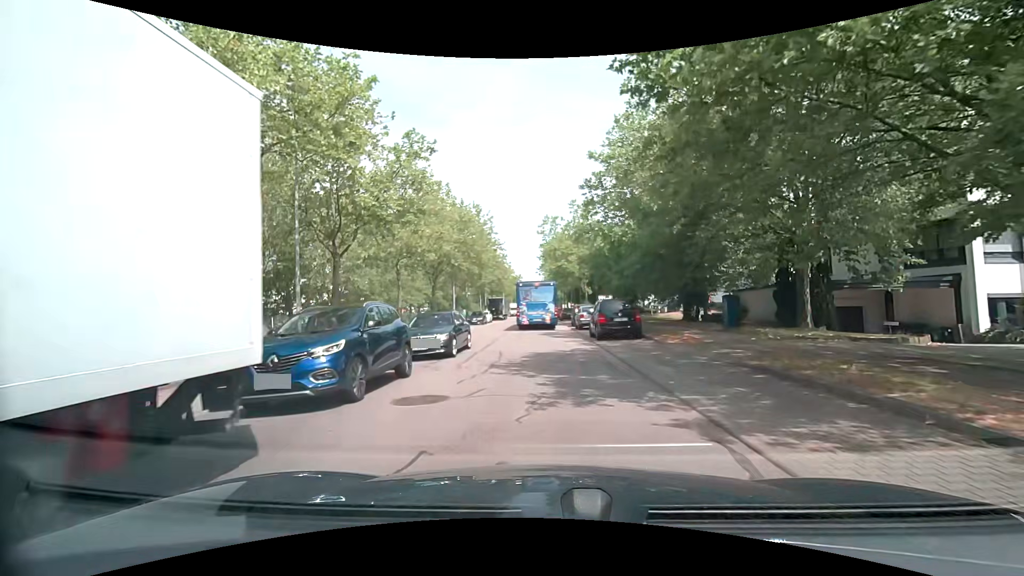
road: tertiary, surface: asphalt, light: Day
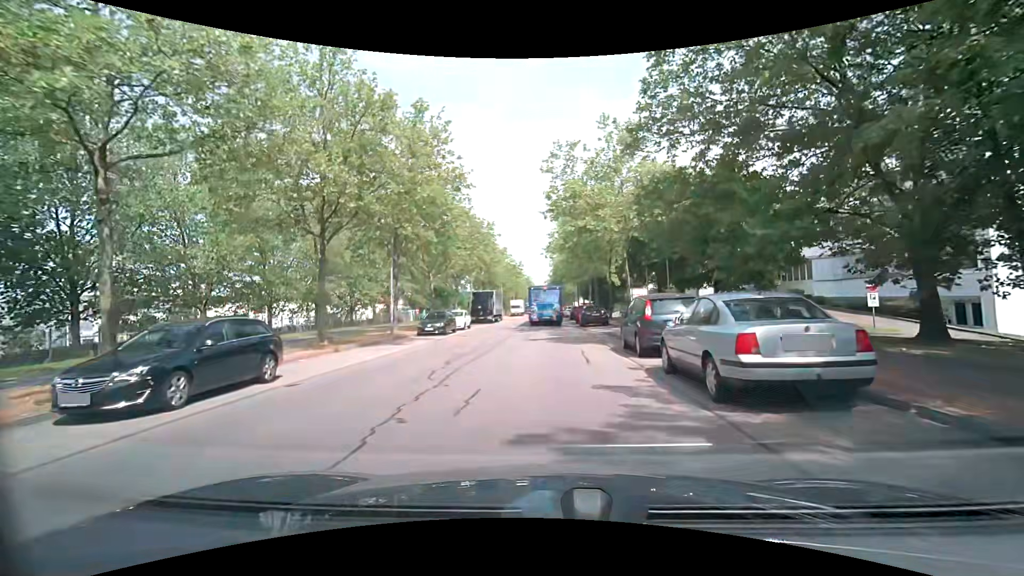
(-0.2, +23.1) m; -1°
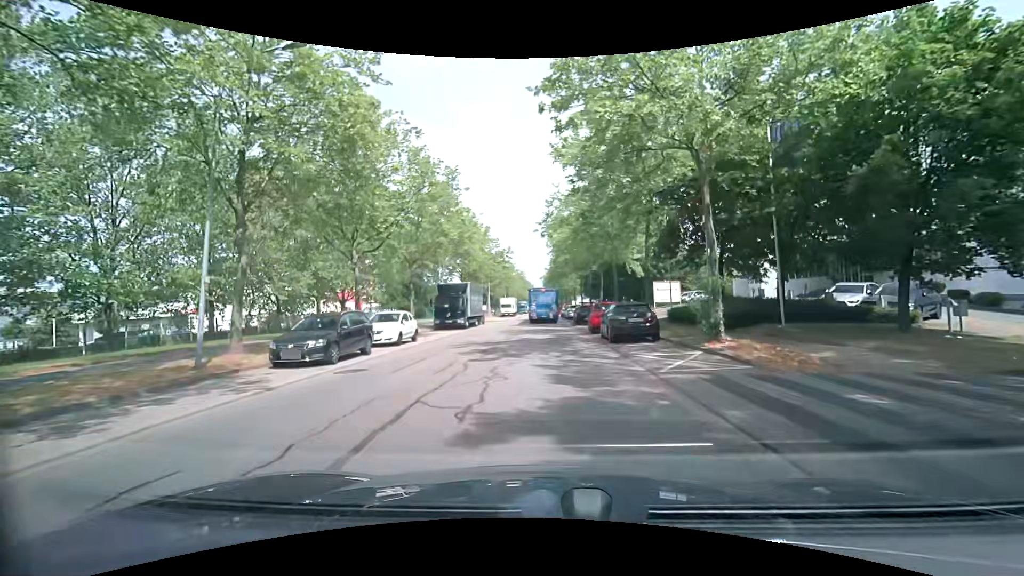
(+0.1, +15.7) m; 0°
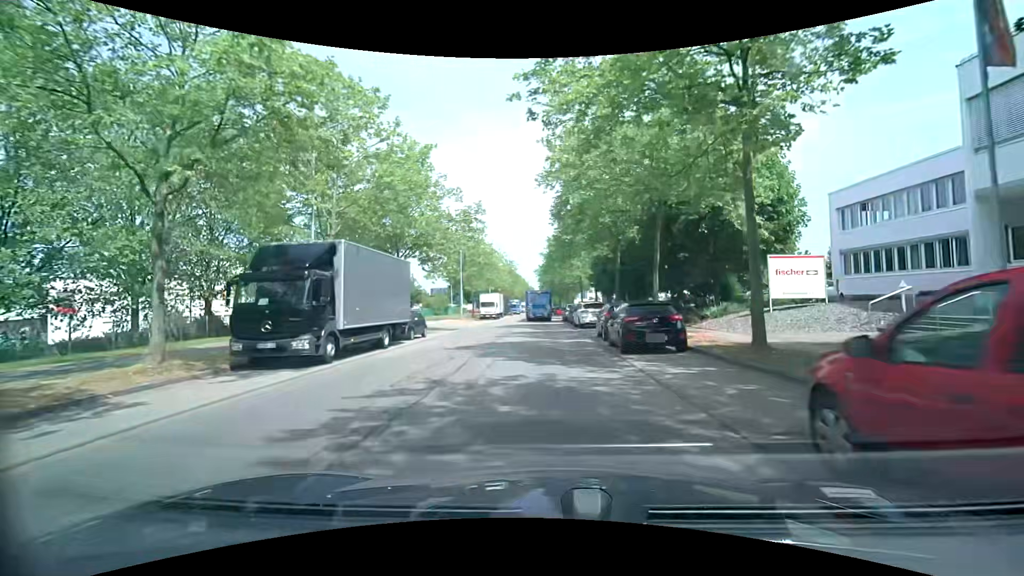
(+0.1, +23.1) m; 0°
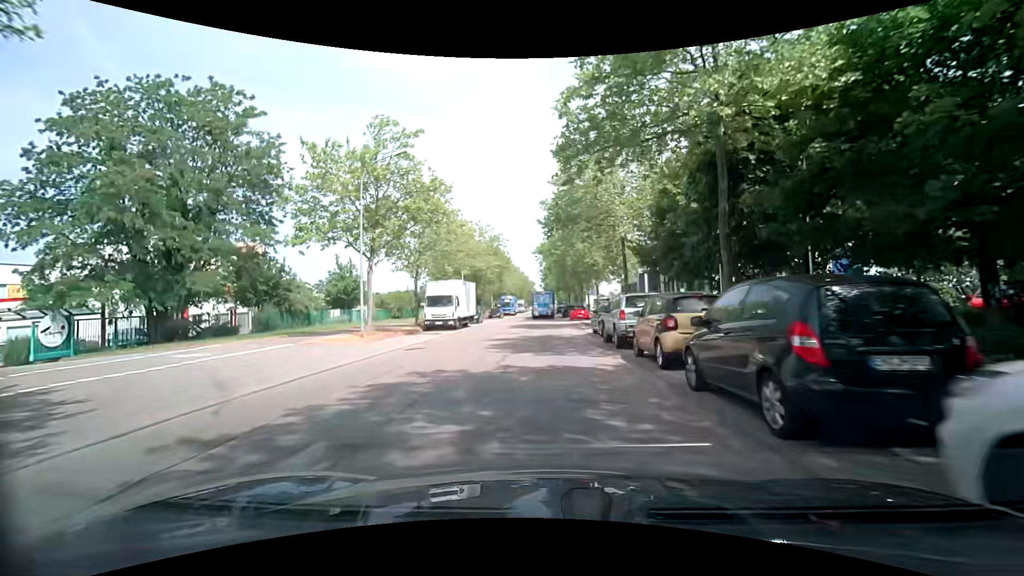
(0.0, +31.2) m; 0°
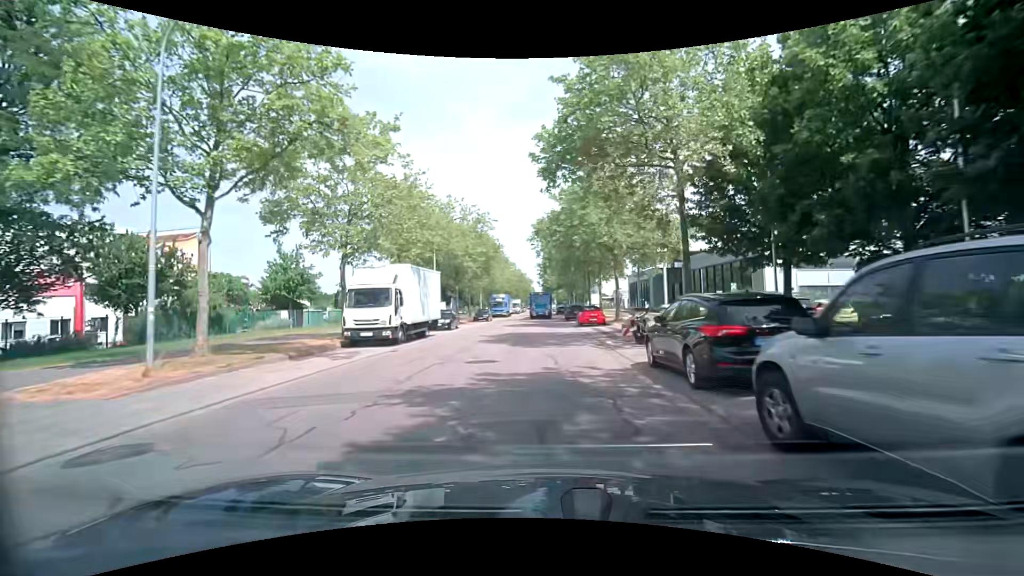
(0.0, +13.1) m; 0°
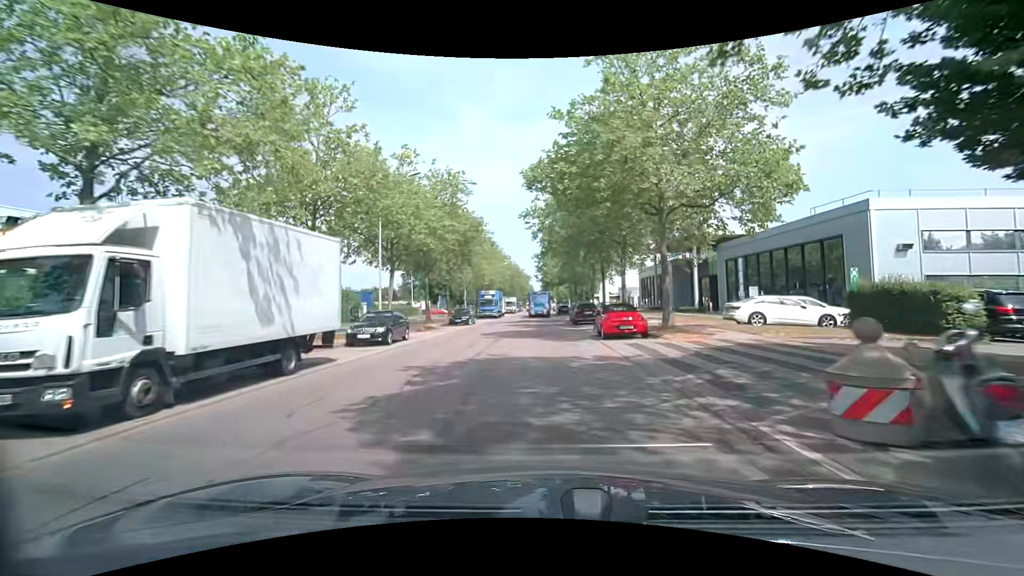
(0.0, +13.3) m; +1°
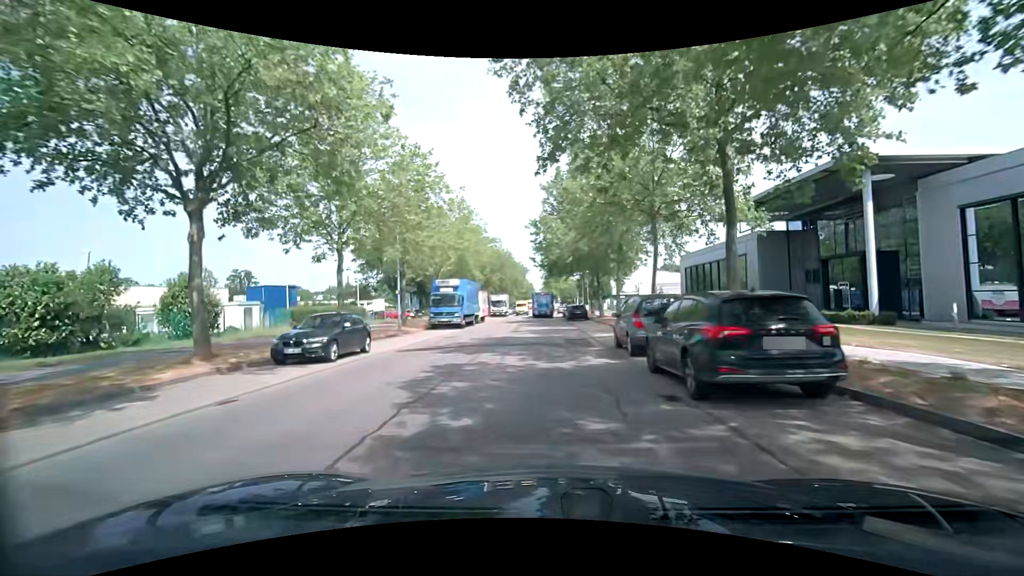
(-0.1, +27.1) m; 0°
(0, +10) (0, +20) (0, +30) (0, +40) (0, +50) (0, +60) (0, +70) (0, +80) (0, +90) (0, +100) m
